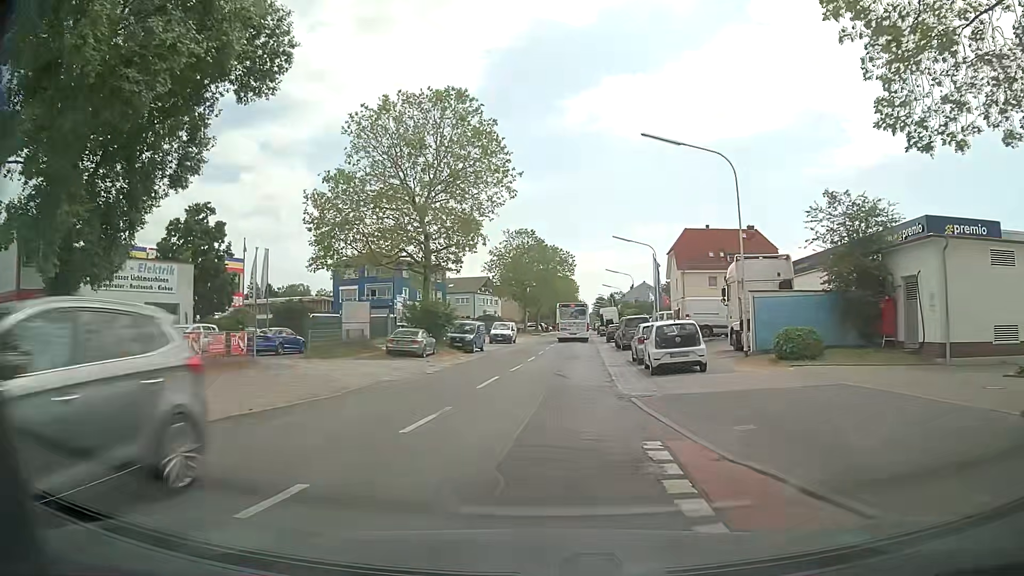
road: secondary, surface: asphalt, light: Day
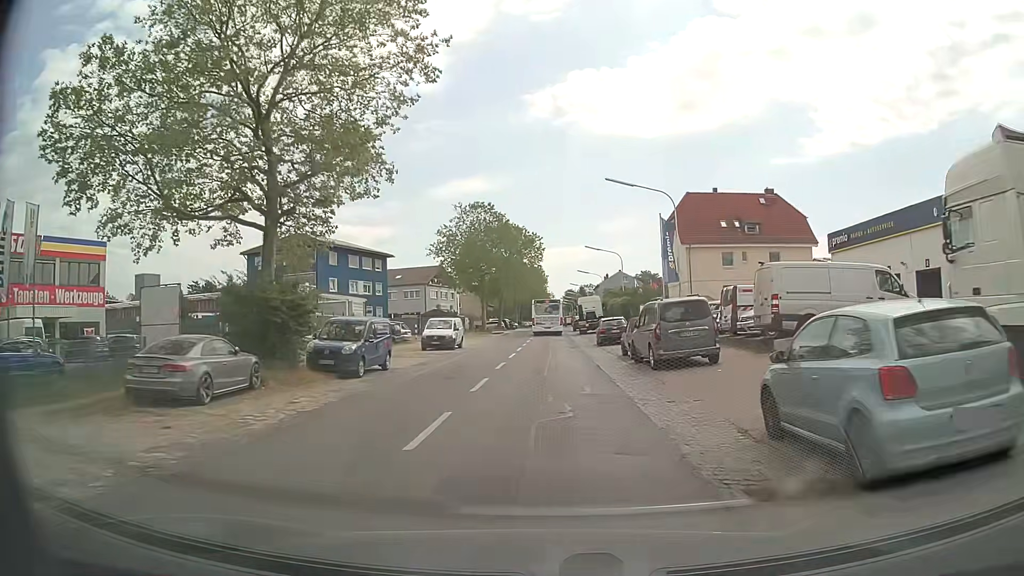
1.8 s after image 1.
(+0.7, +19.2) m; +3°
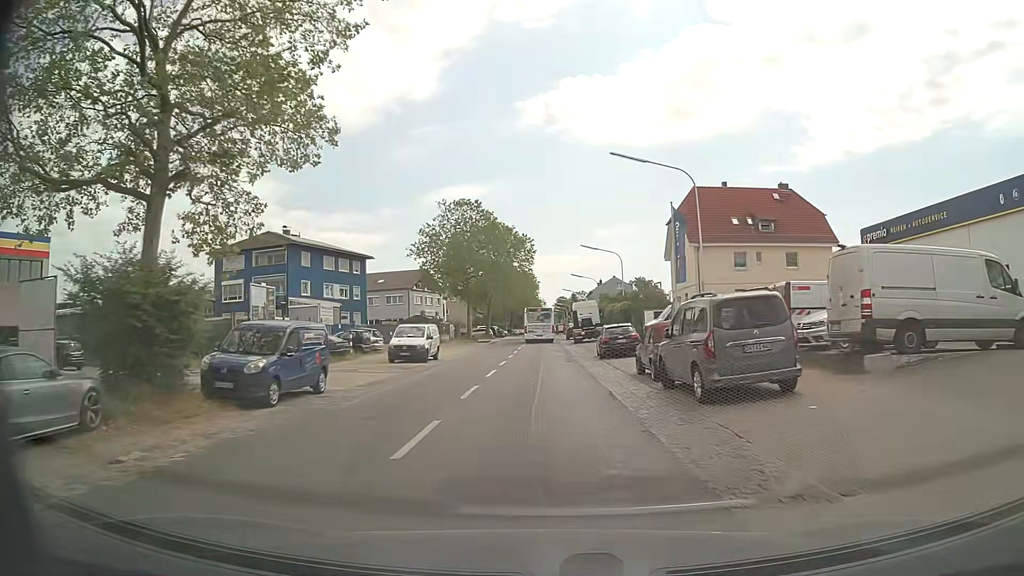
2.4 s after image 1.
(+0.1, +6.4) m; +1°
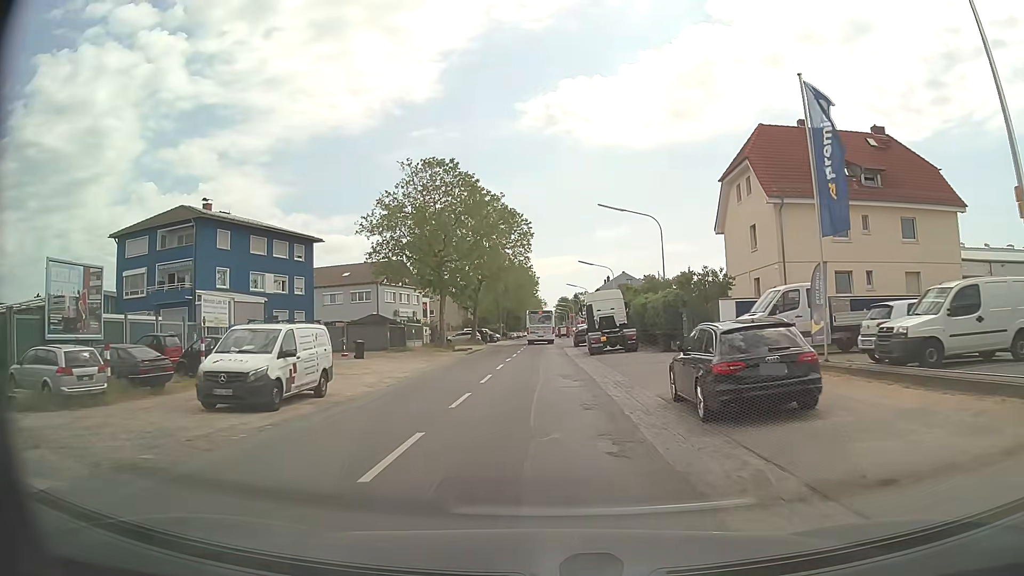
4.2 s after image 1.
(-0.1, +18.9) m; -1°
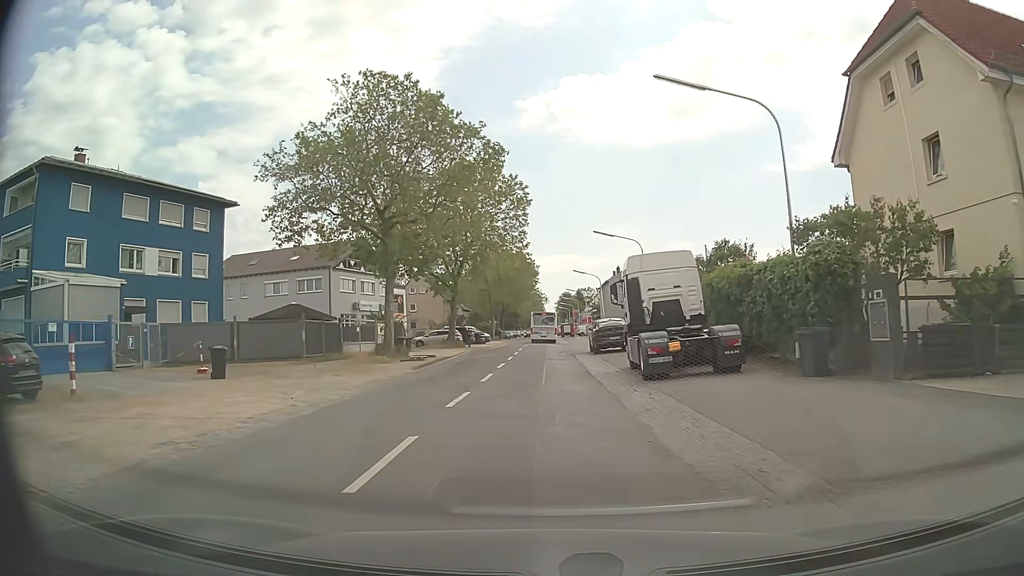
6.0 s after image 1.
(0.0, +18.8) m; 0°
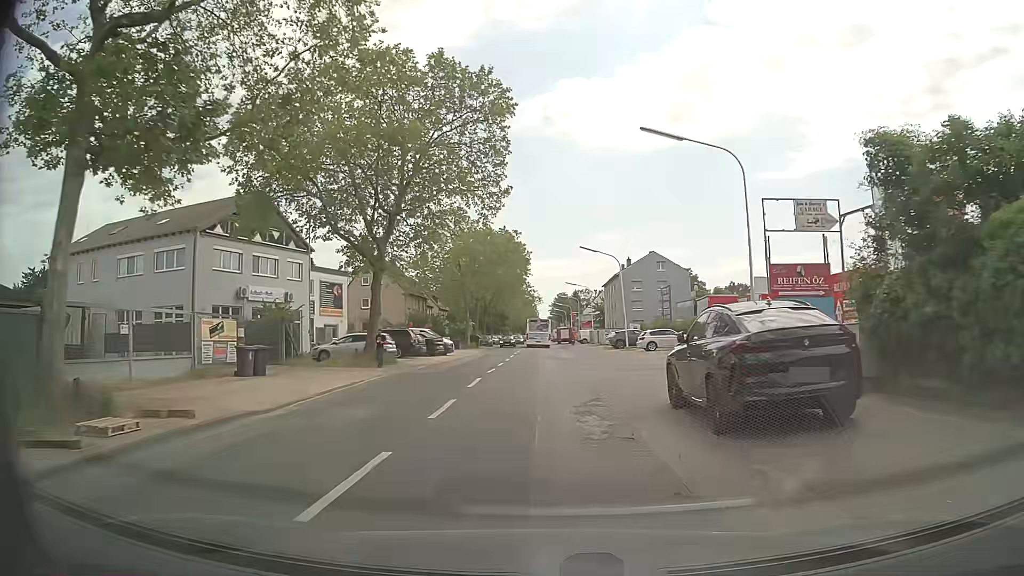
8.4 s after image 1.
(+0.2, +25.0) m; +1°
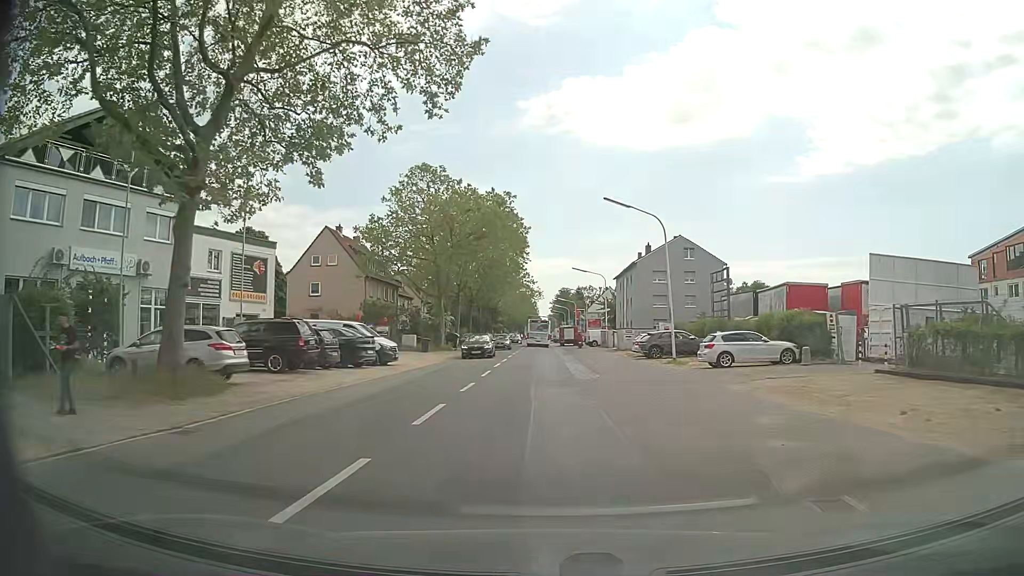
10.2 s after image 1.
(-0.2, +18.6) m; 0°
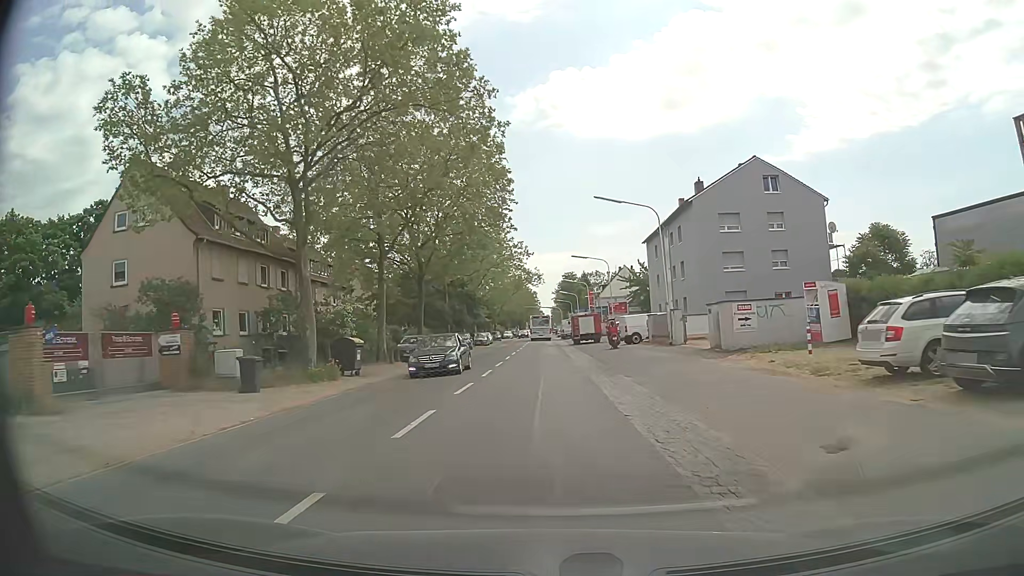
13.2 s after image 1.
(-0.2, +31.7) m; -1°
(0, +10) (0, +20) (0, +30) (0, +40) (0, +50) (0, +60) (0, +70) (0, +80) (0, +90) (0, +100) m
